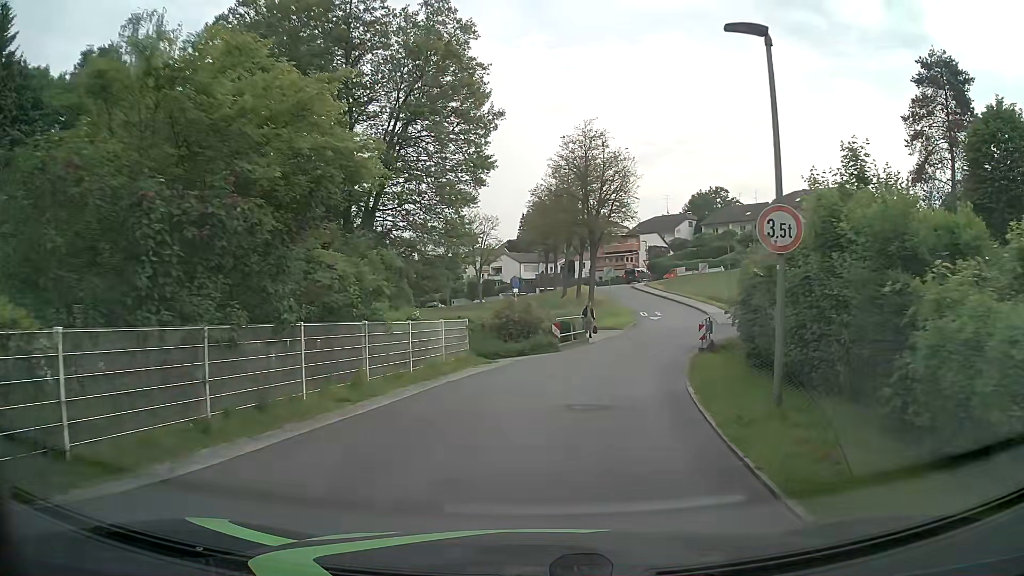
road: residential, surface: asphalt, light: Day
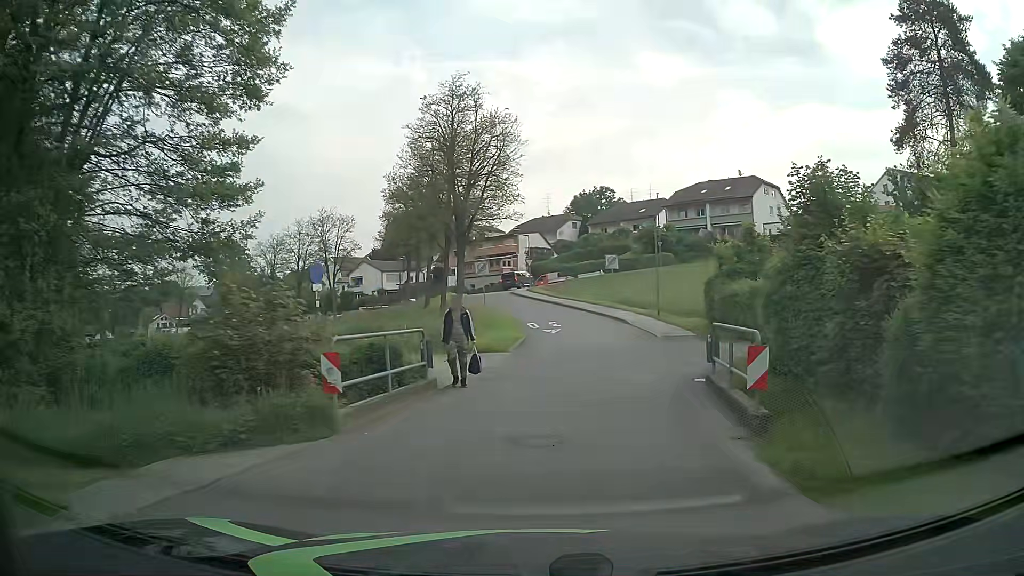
(+1.4, +15.0) m; +10°
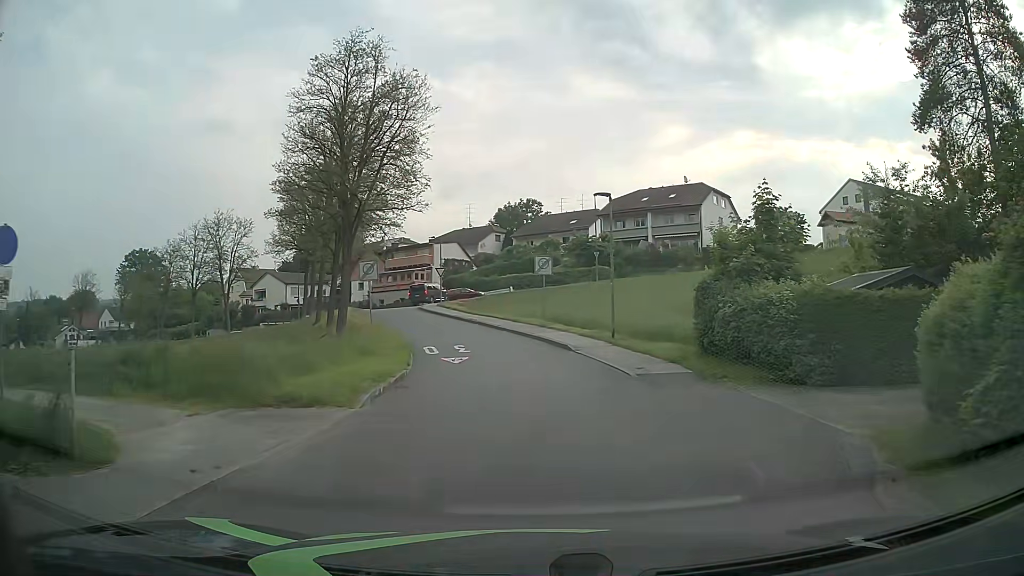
(+0.7, +10.6) m; +6°
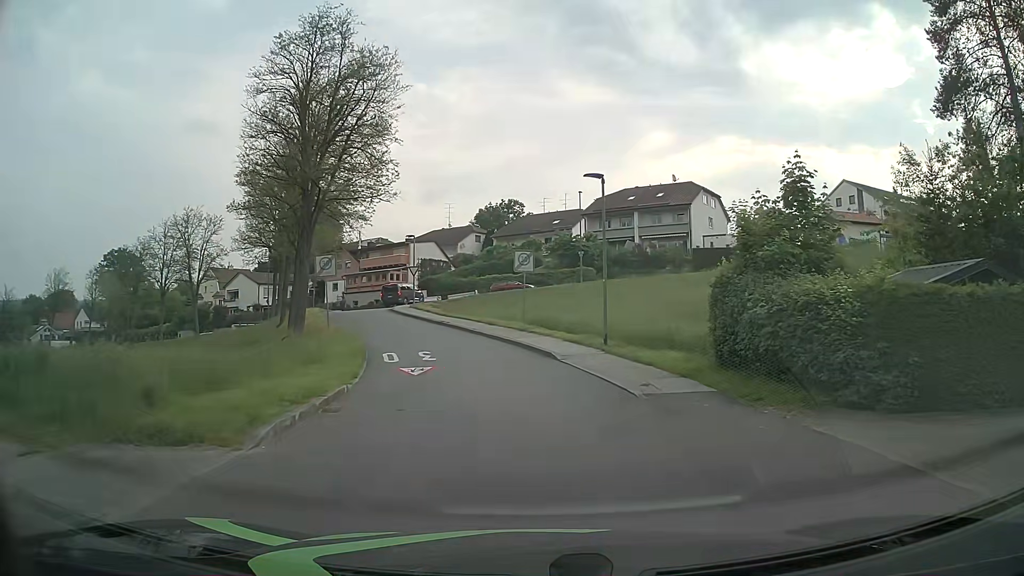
(+0.1, +3.7) m; +2°
